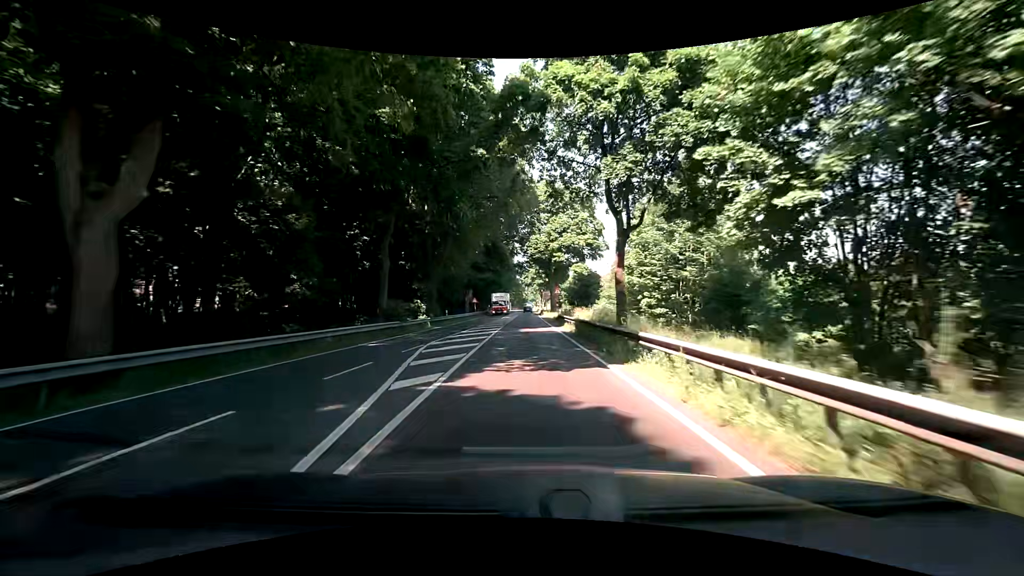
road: primary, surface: asphalt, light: Day
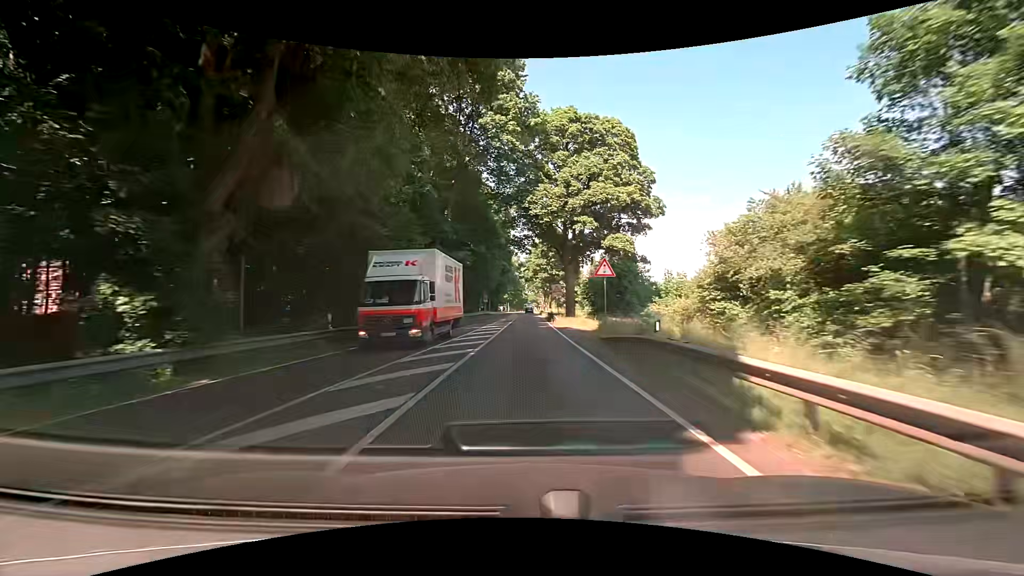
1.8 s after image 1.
(+0.3, +28.7) m; +1°
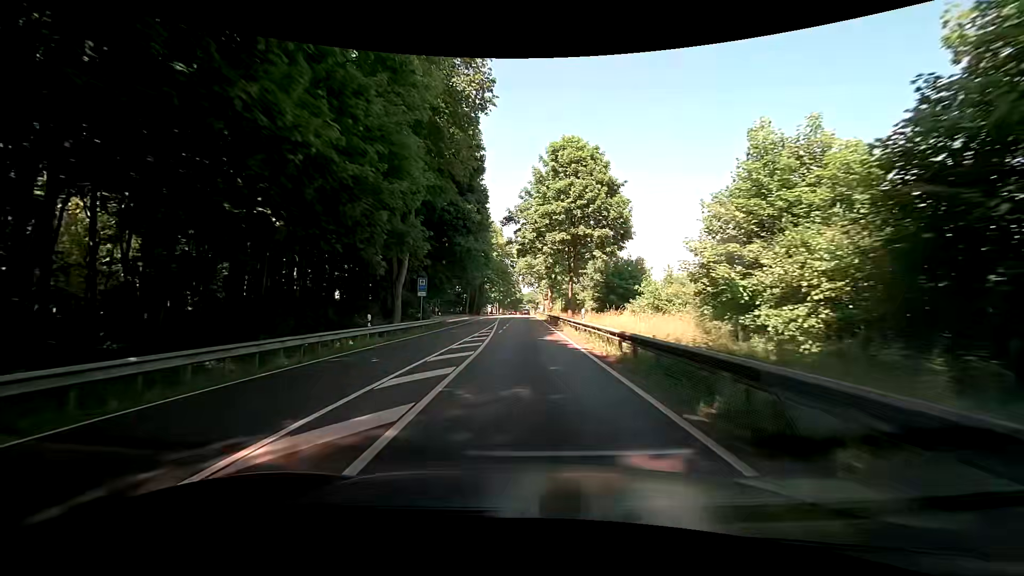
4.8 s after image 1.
(0.0, +51.1) m; +1°
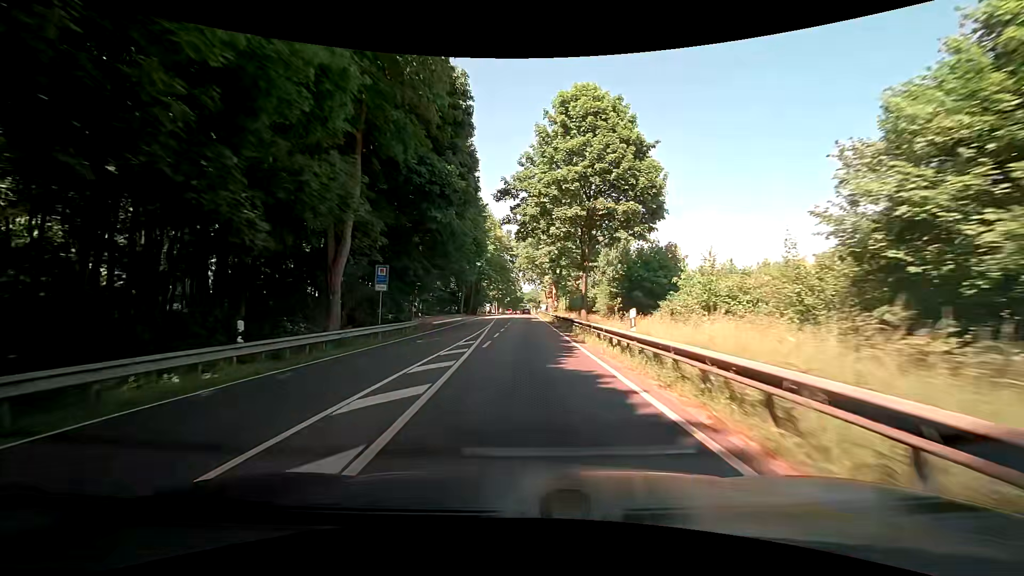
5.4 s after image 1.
(-0.1, +10.5) m; -1°
